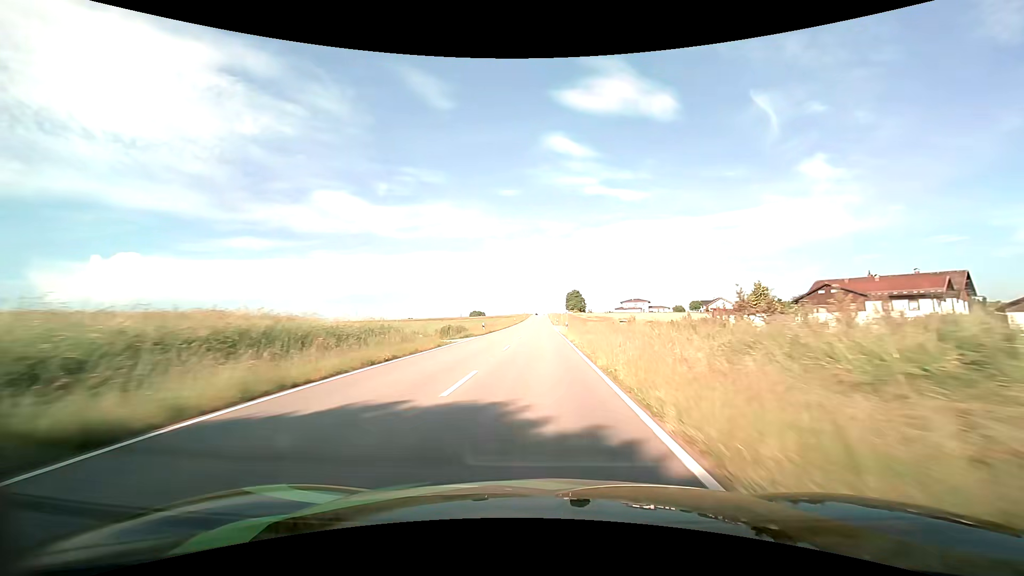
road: tertiary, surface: asphalt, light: Day
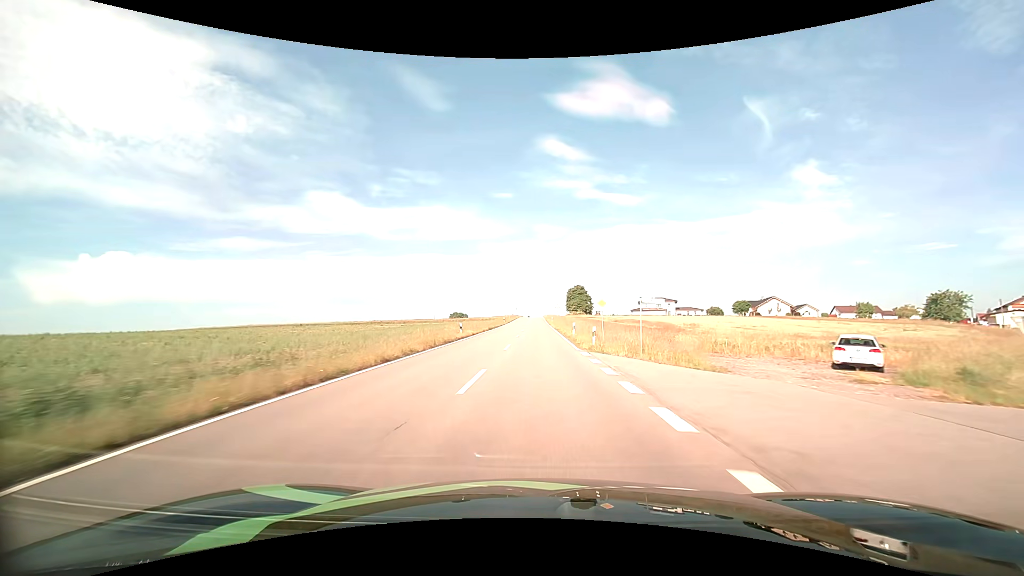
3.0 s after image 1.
(+0.1, +62.0) m; +1°
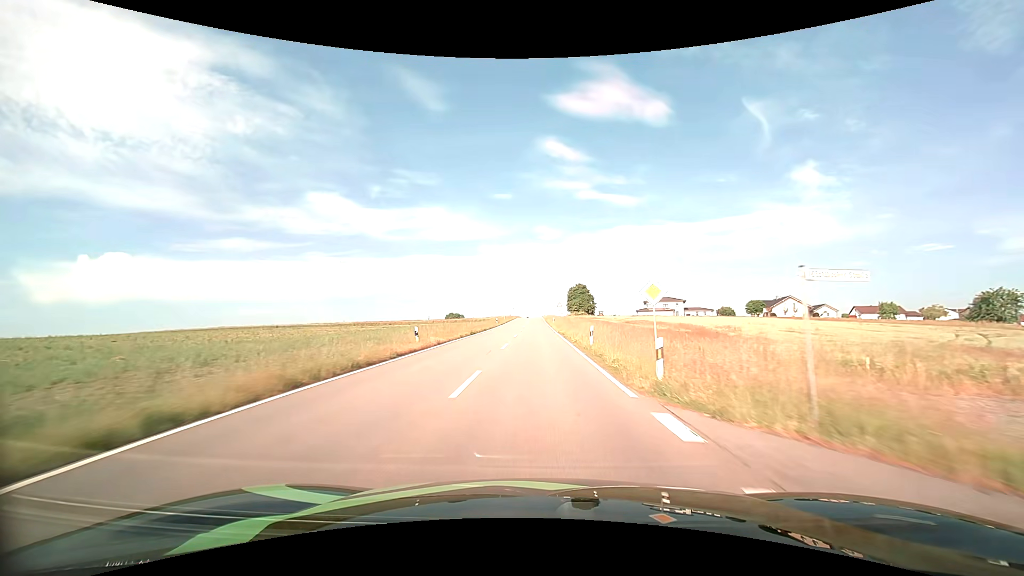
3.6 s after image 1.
(0.0, +12.4) m; 0°
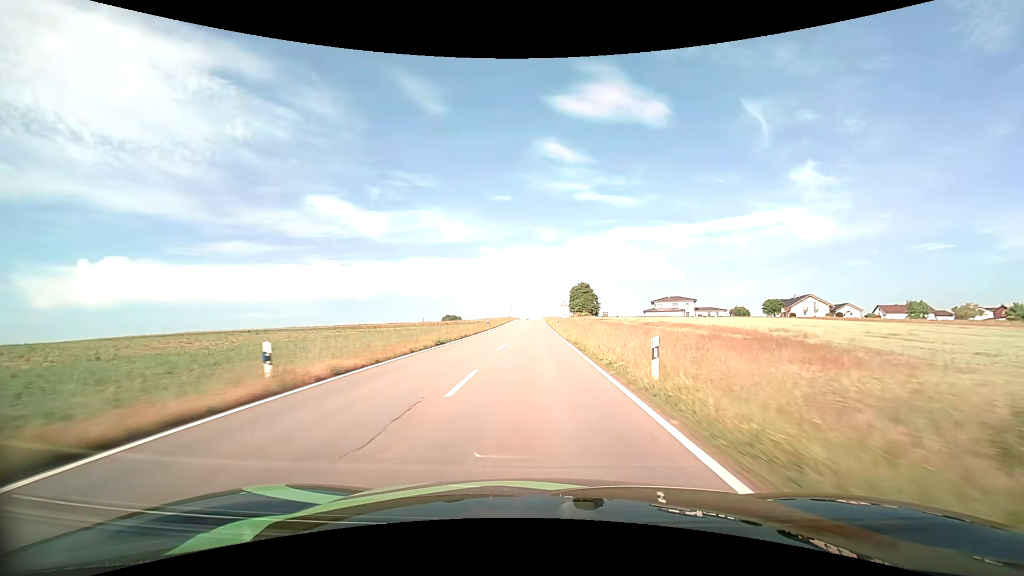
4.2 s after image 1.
(0.0, +12.4) m; 0°
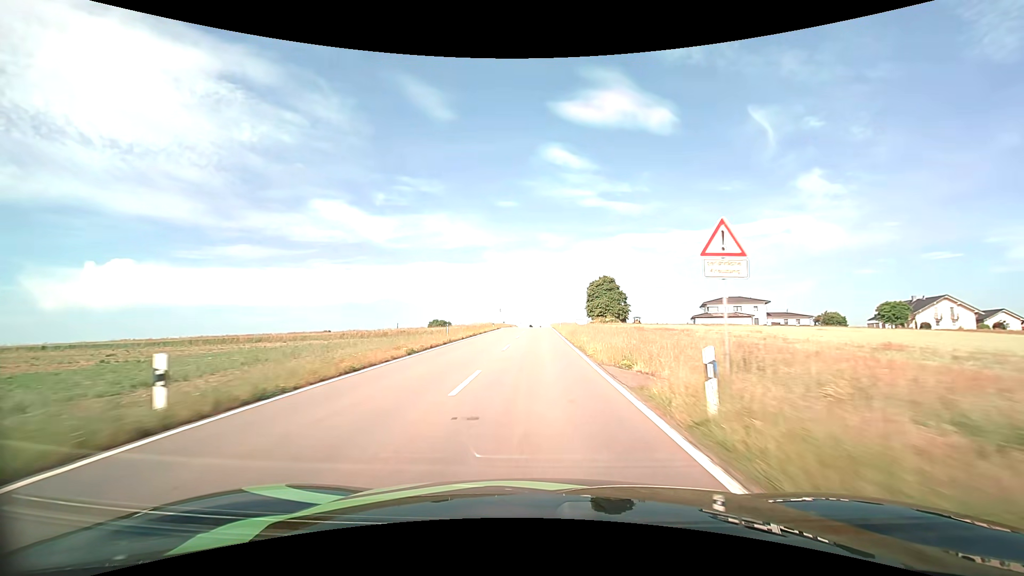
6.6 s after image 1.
(-0.3, +49.5) m; 0°
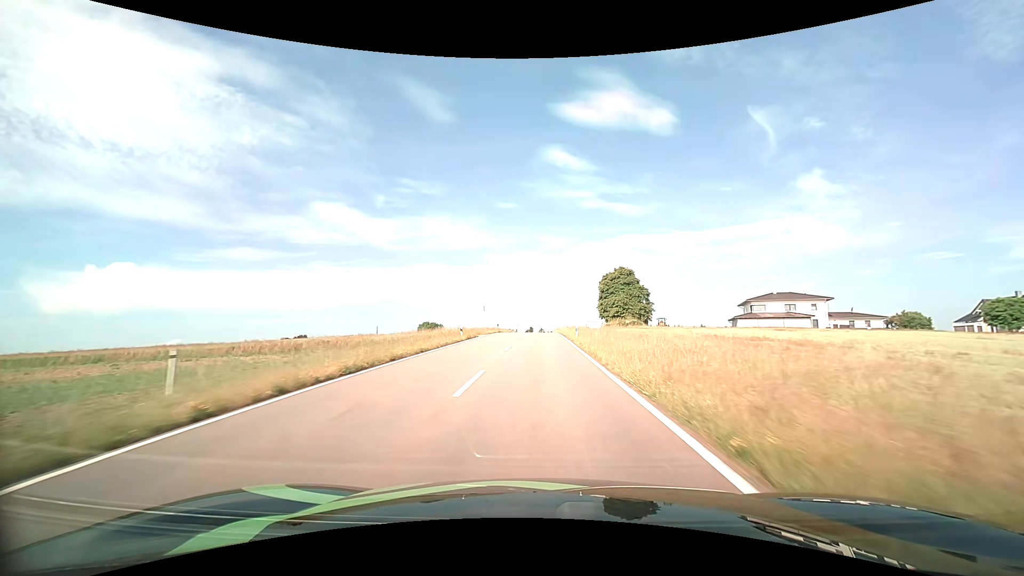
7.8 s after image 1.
(0.0, +24.6) m; 0°
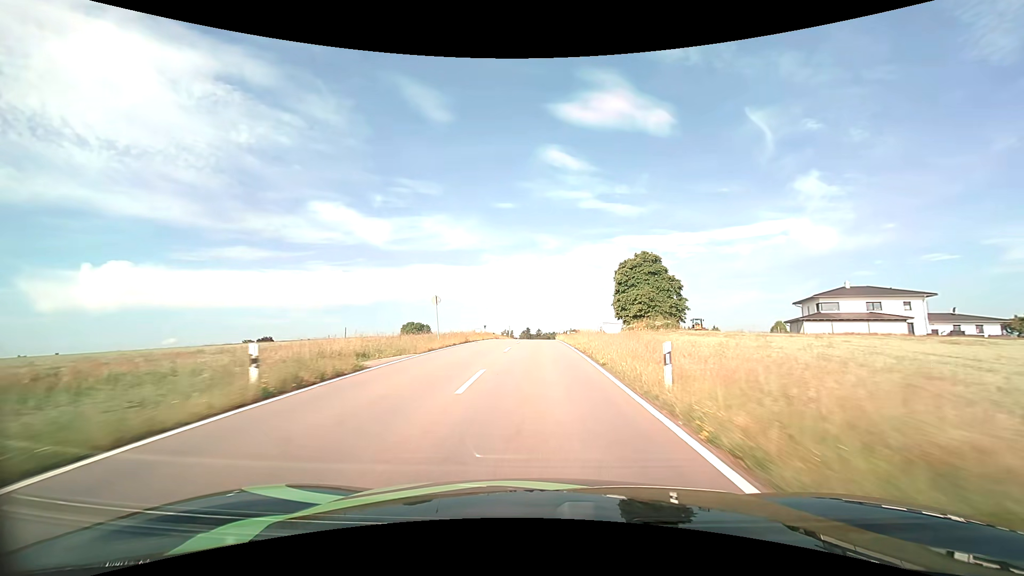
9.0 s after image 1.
(0.0, +24.4) m; 0°
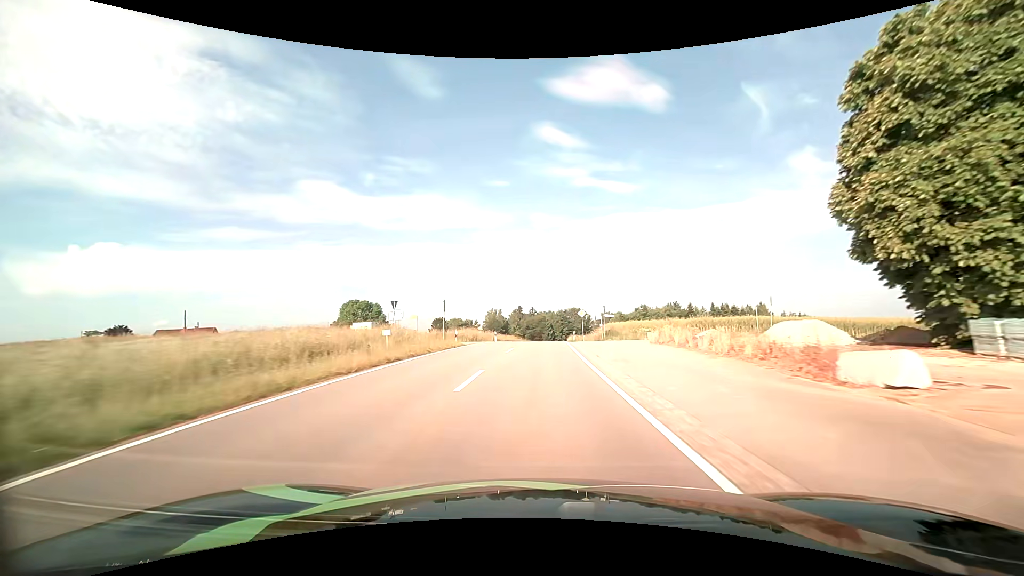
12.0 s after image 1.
(+0.3, +61.2) m; +1°
(0, +10) (0, +20) (0, +30) (+1, +40) (+1, +50) (+1, +60) (+2, +70) (+3, +80) (+3, +90) (+5, +100) m
